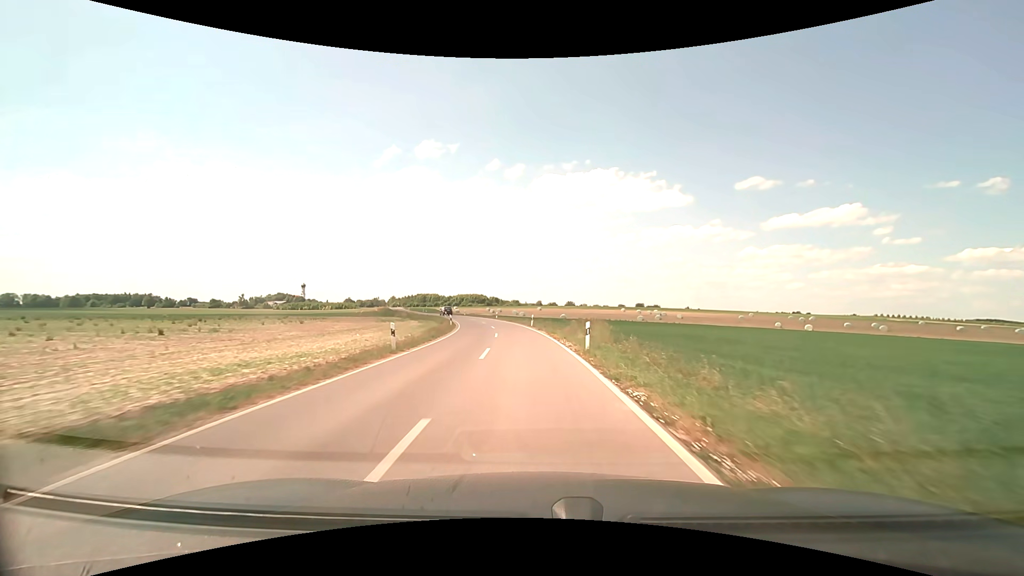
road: unclassified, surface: asphalt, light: Day
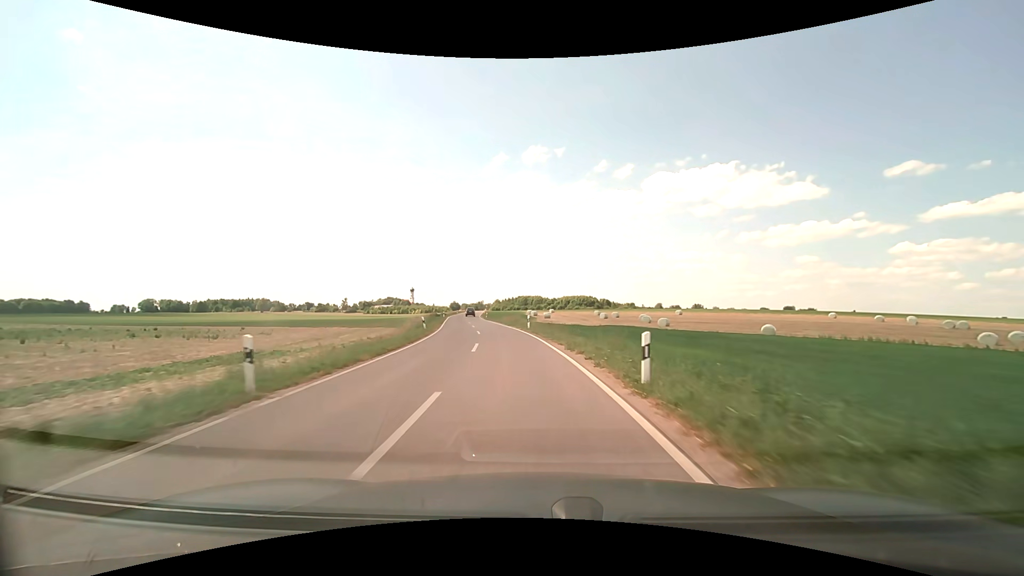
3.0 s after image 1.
(-5.0, +58.4) m; -12°
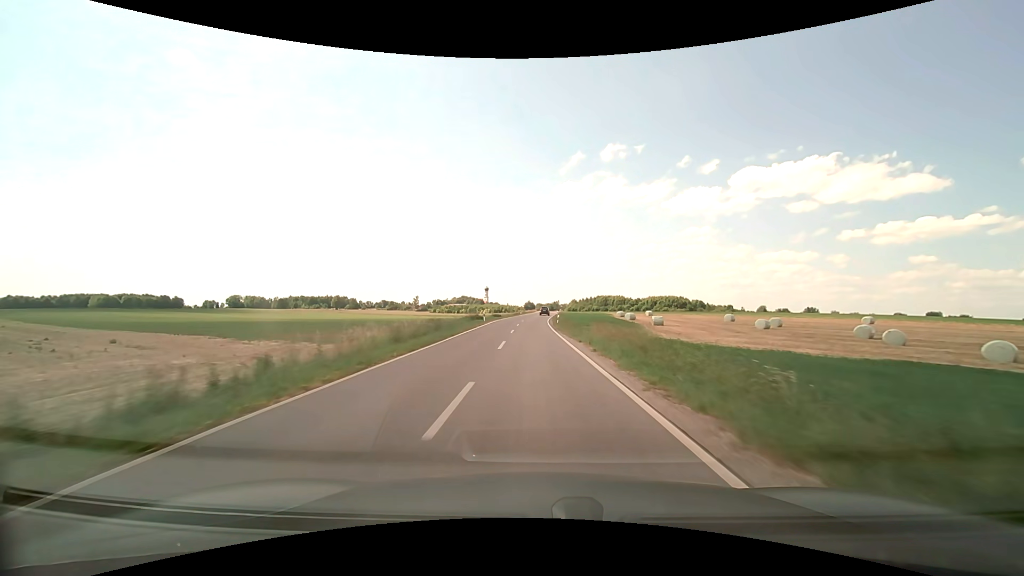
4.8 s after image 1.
(-3.0, +35.2) m; -9°
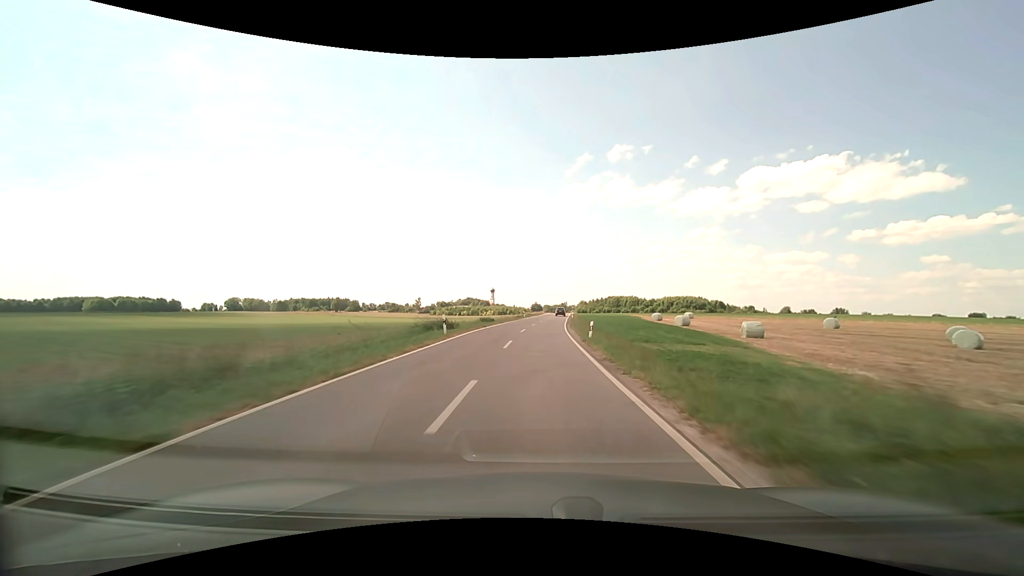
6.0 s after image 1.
(-0.2, +24.0) m; -1°
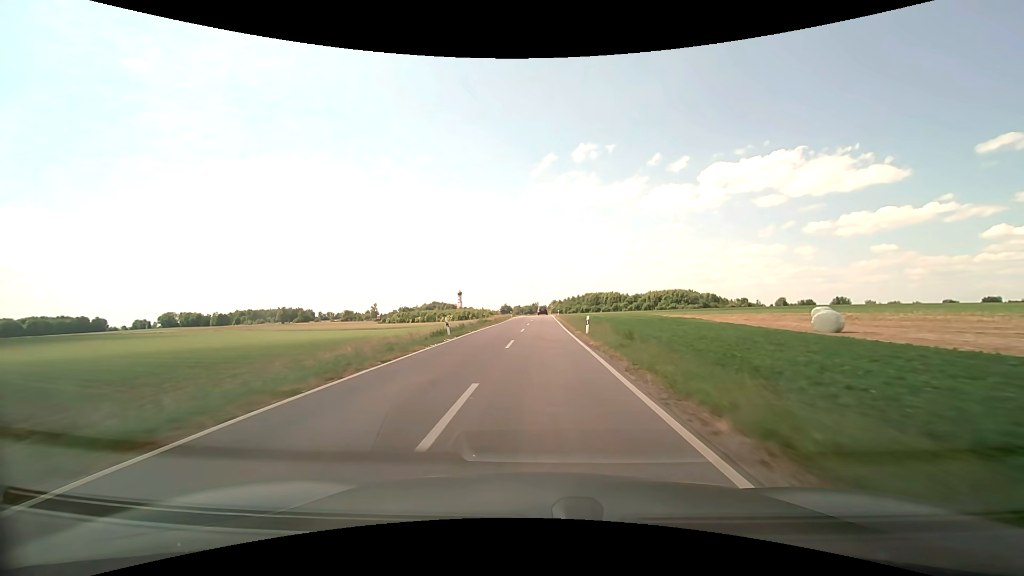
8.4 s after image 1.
(+1.0, +48.9) m; +3°
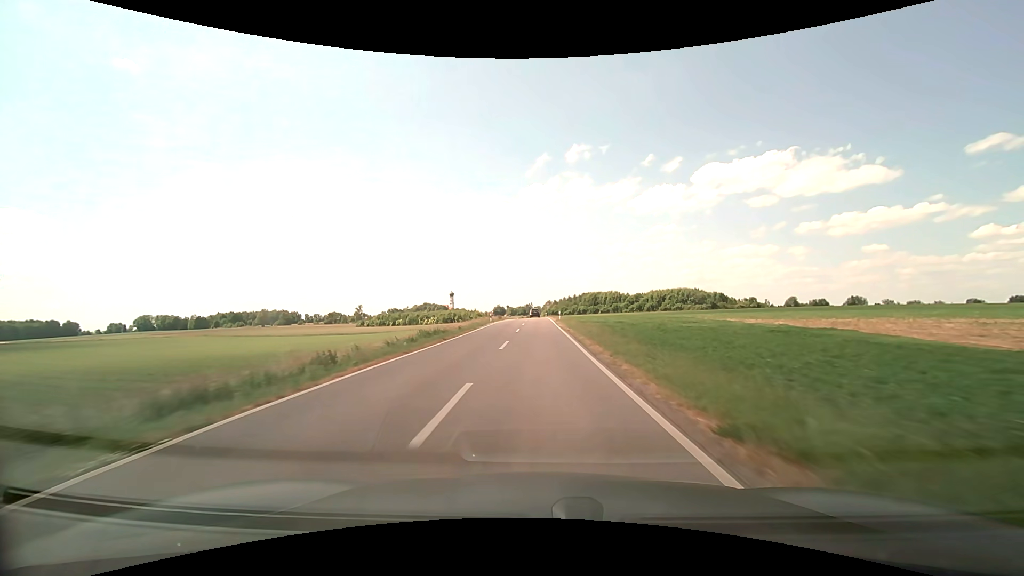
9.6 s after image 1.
(+0.2, +24.0) m; +1°
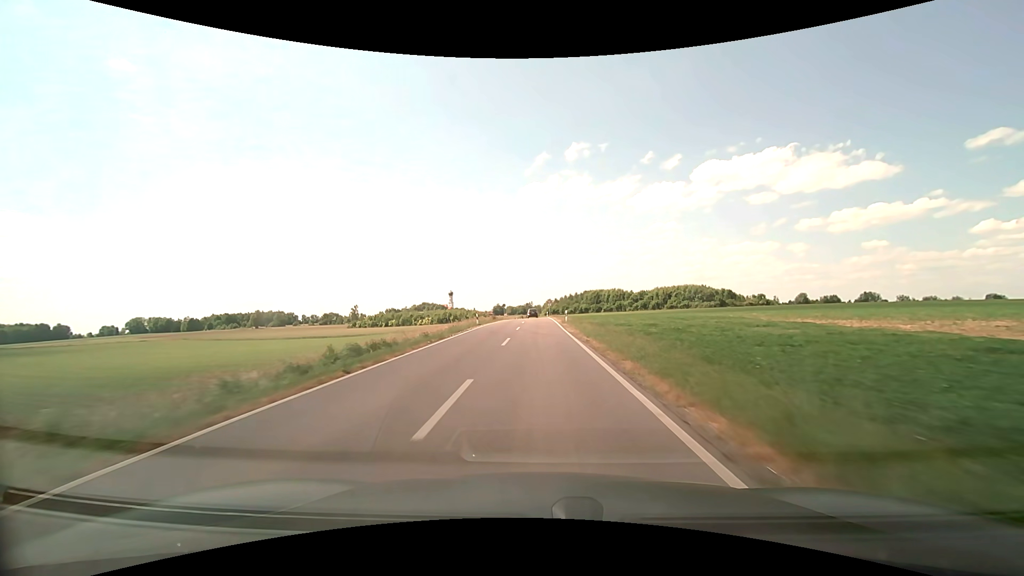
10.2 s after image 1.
(0.0, +11.7) m; 0°
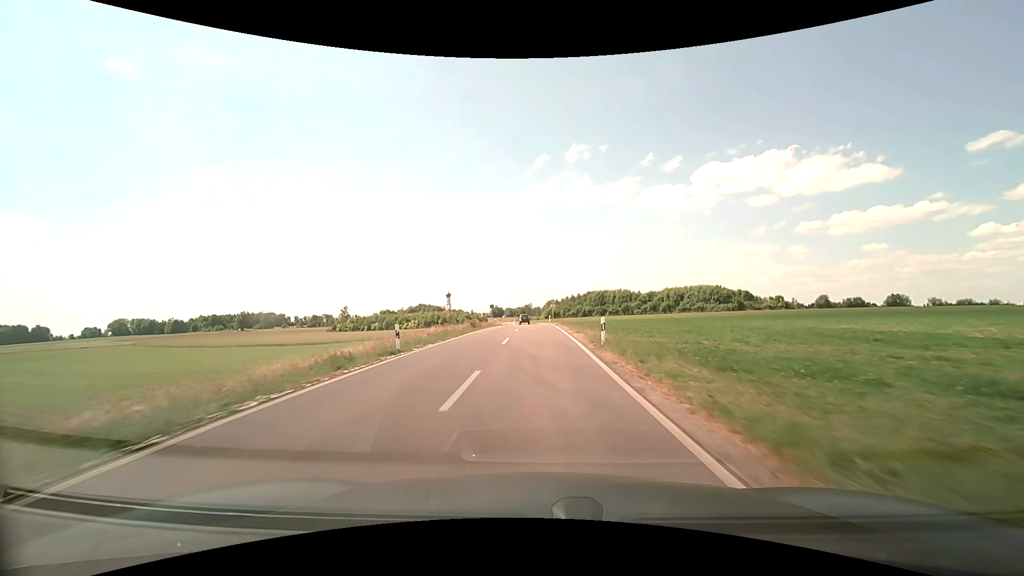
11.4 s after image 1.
(0.0, +22.6) m; 0°
(0, +10) (0, +20) (0, +30) (0, +40) (0, +50) (-1, +60) (-1, +70) (-1, +80) (-2, +90) (-3, +100) m
